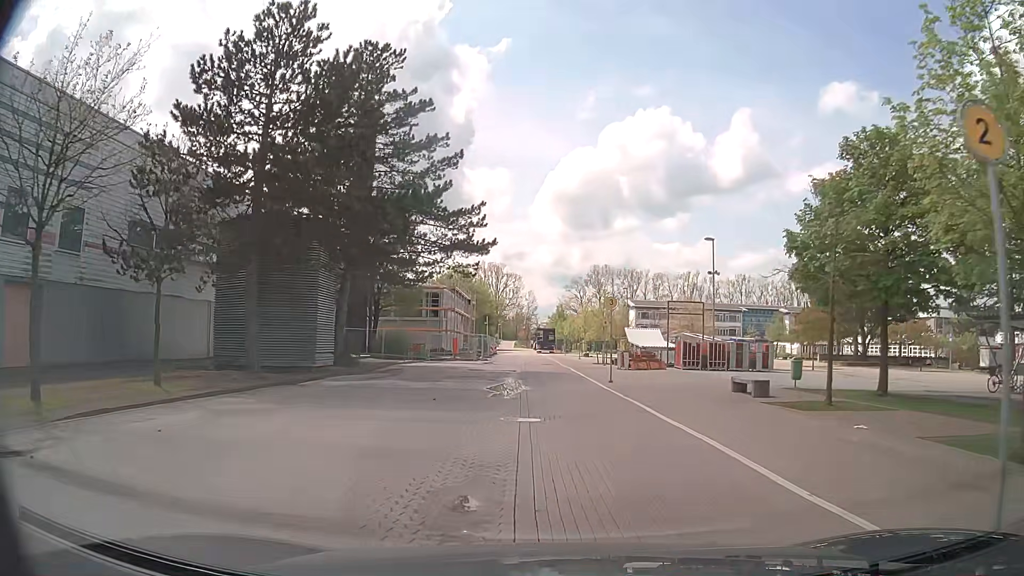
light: Day
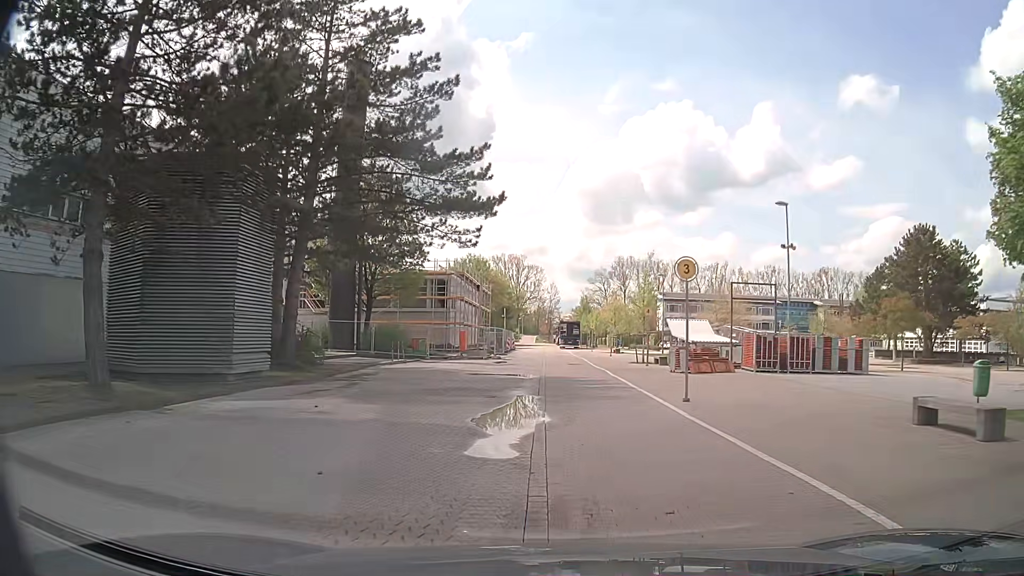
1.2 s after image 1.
(-0.1, +9.4) m; -1°
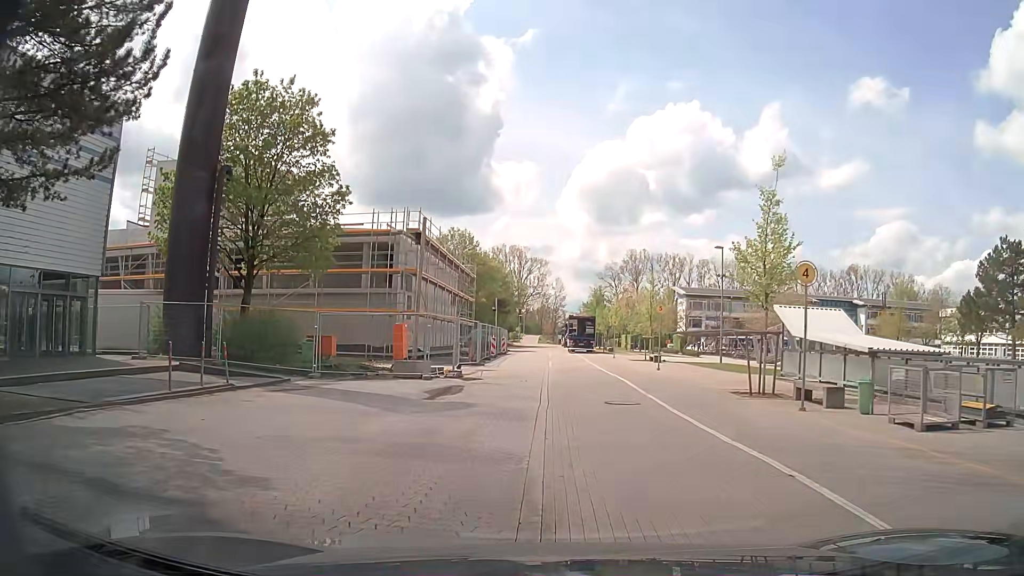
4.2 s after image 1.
(0.0, +21.0) m; +2°
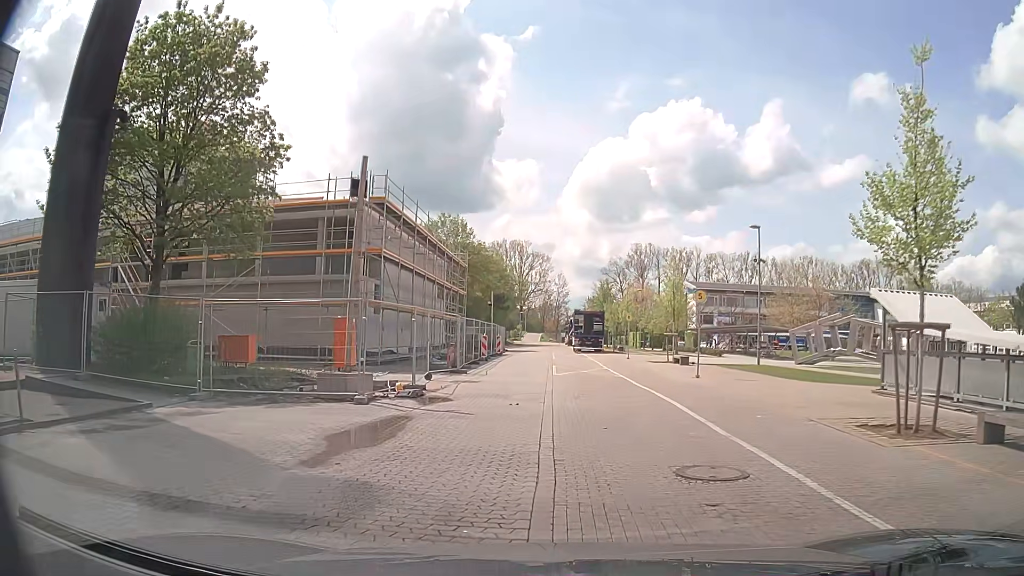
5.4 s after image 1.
(-0.3, +7.6) m; -2°
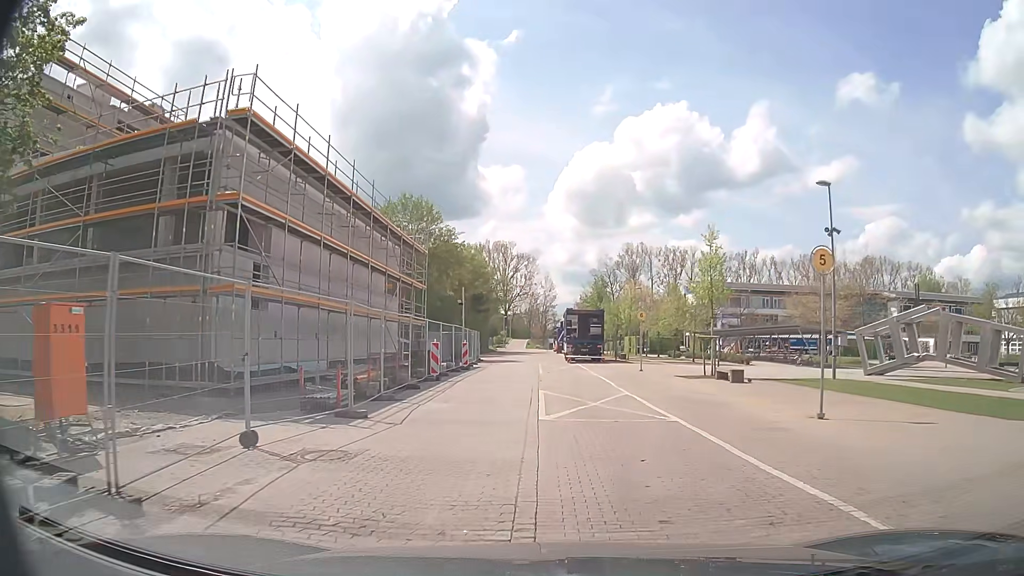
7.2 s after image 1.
(+0.1, +11.8) m; 0°
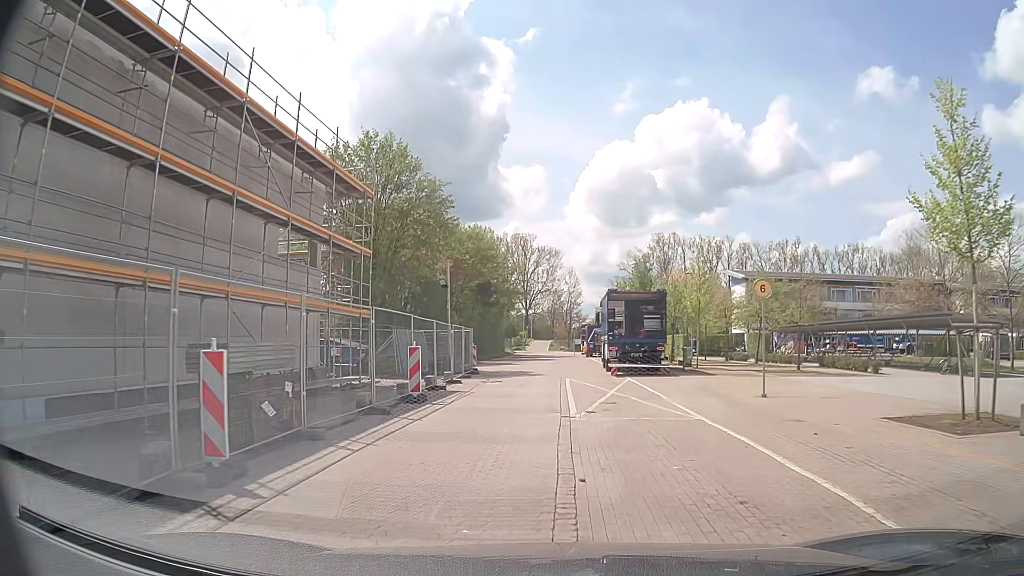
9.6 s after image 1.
(0.0, +16.6) m; -1°
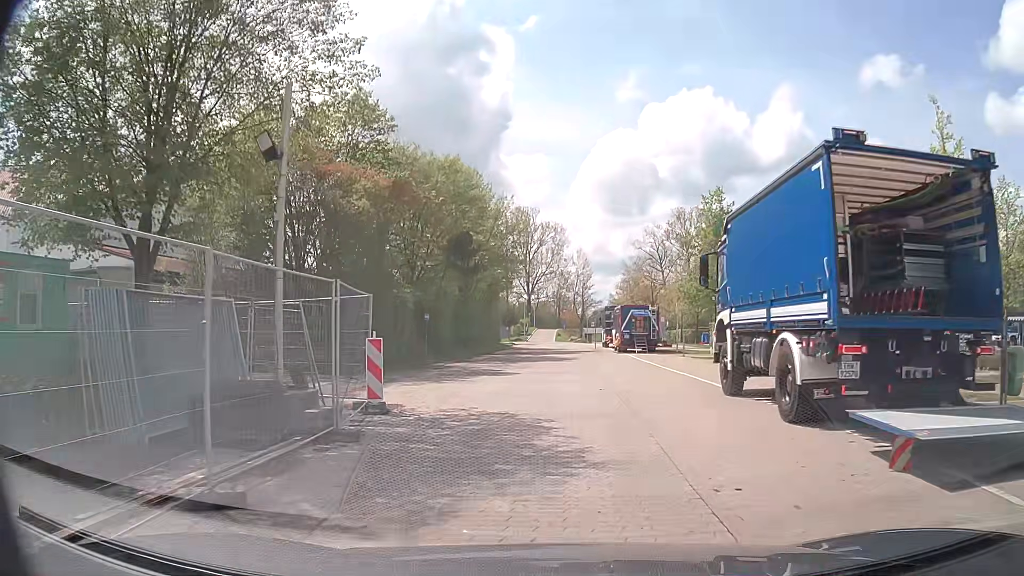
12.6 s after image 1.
(-0.7, +21.8) m; -1°
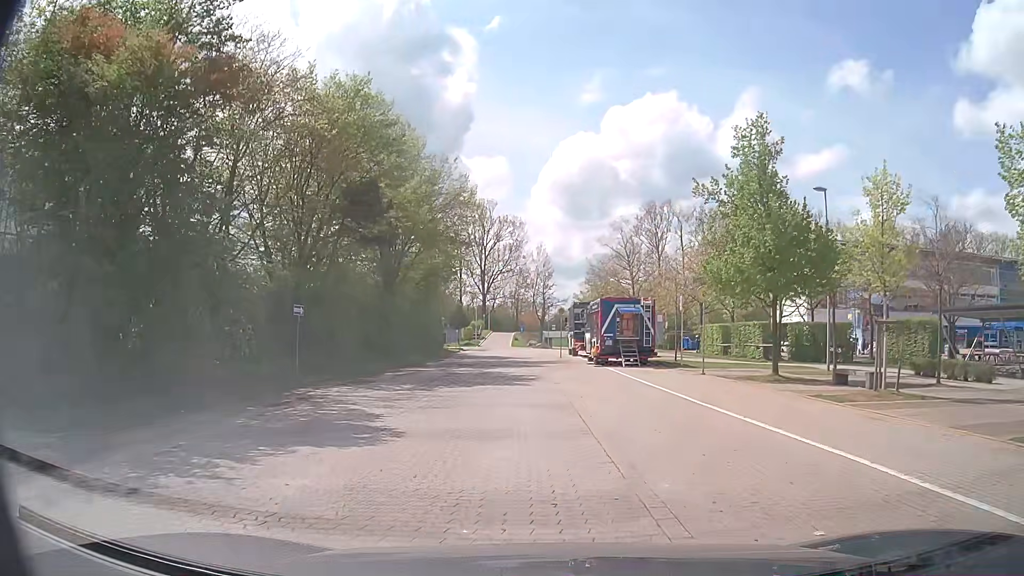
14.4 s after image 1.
(+0.5, +12.7) m; +1°
